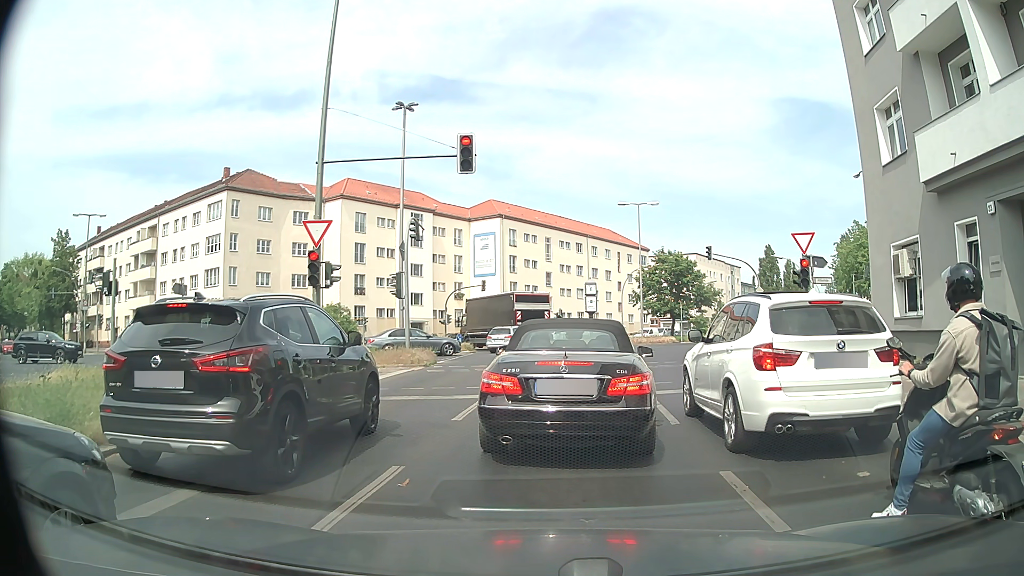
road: secondary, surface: asphalt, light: Day
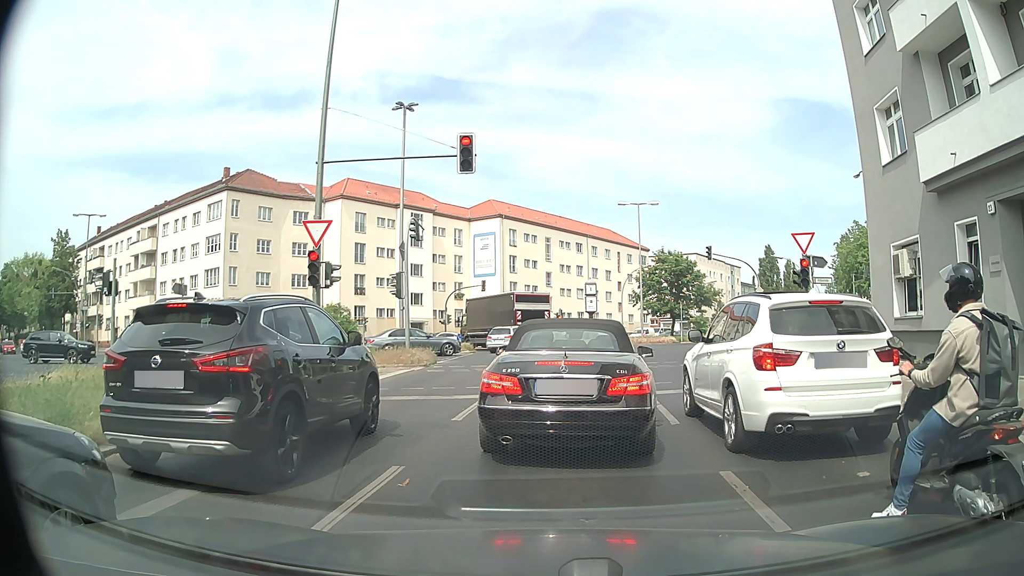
(0.0, 0.0) m; 0°
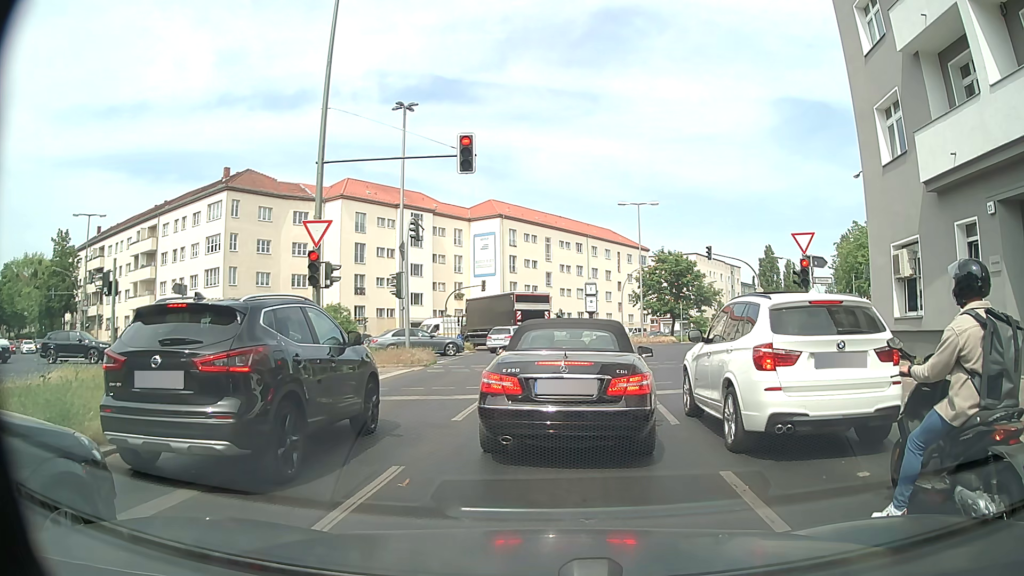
(0.0, 0.0) m; 0°
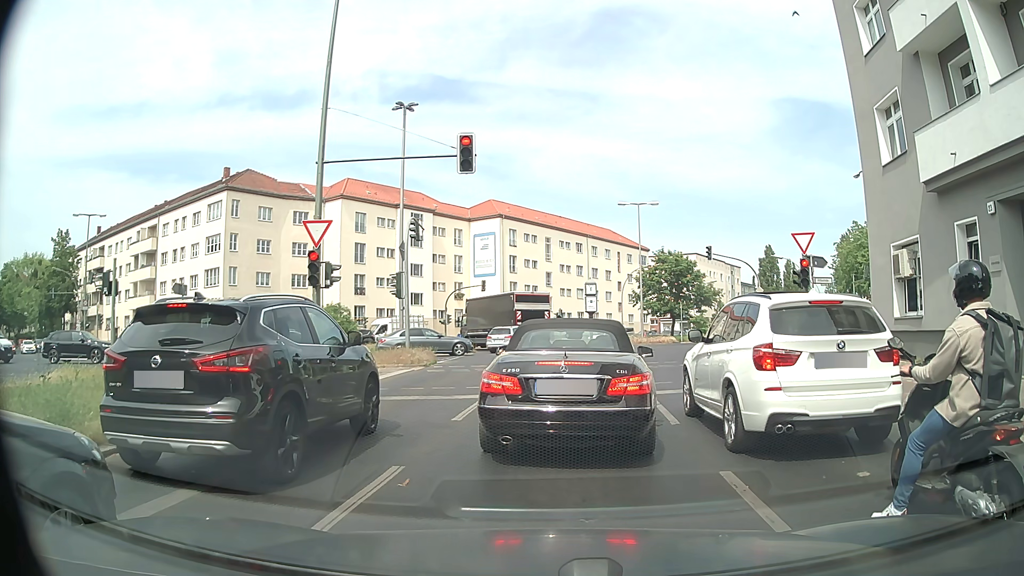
(0.0, 0.0) m; 0°
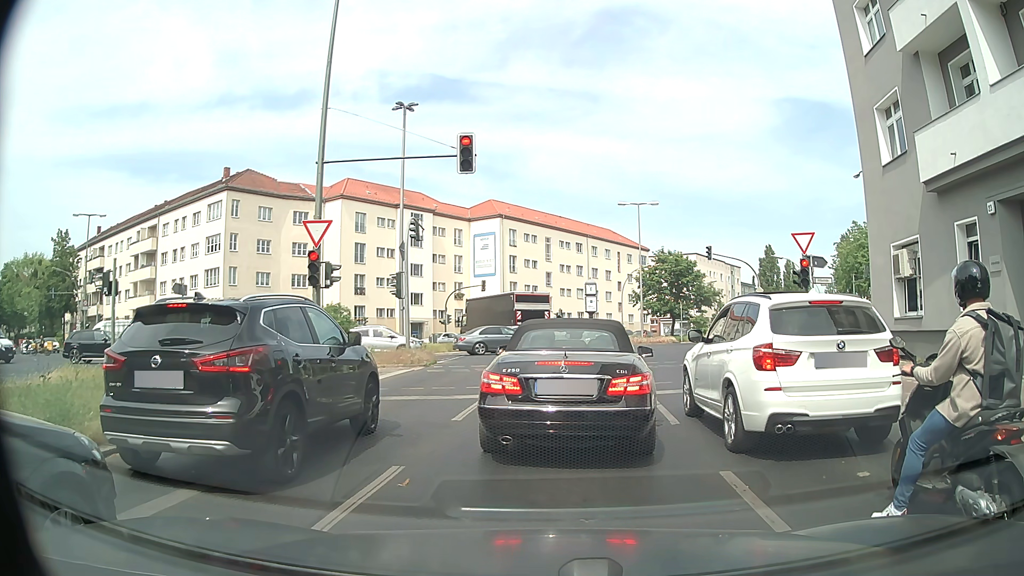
(0.0, 0.0) m; 0°
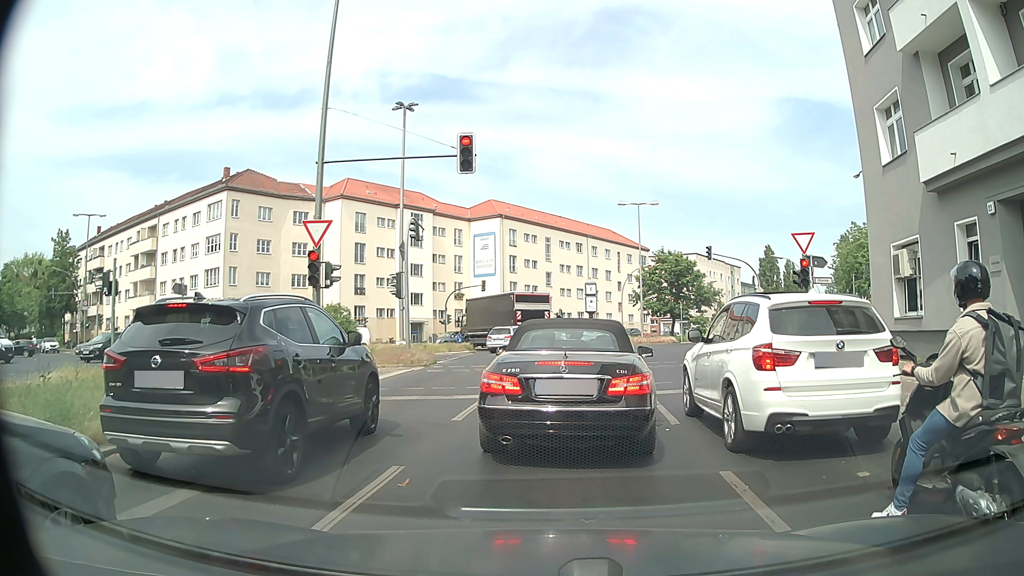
(0.0, 0.0) m; 0°
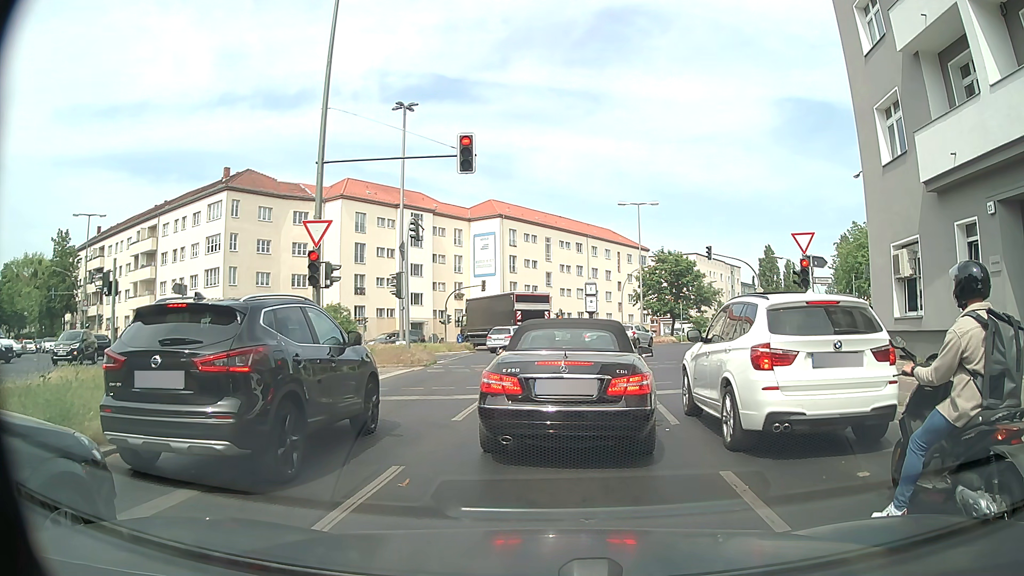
(0.0, 0.0) m; 0°
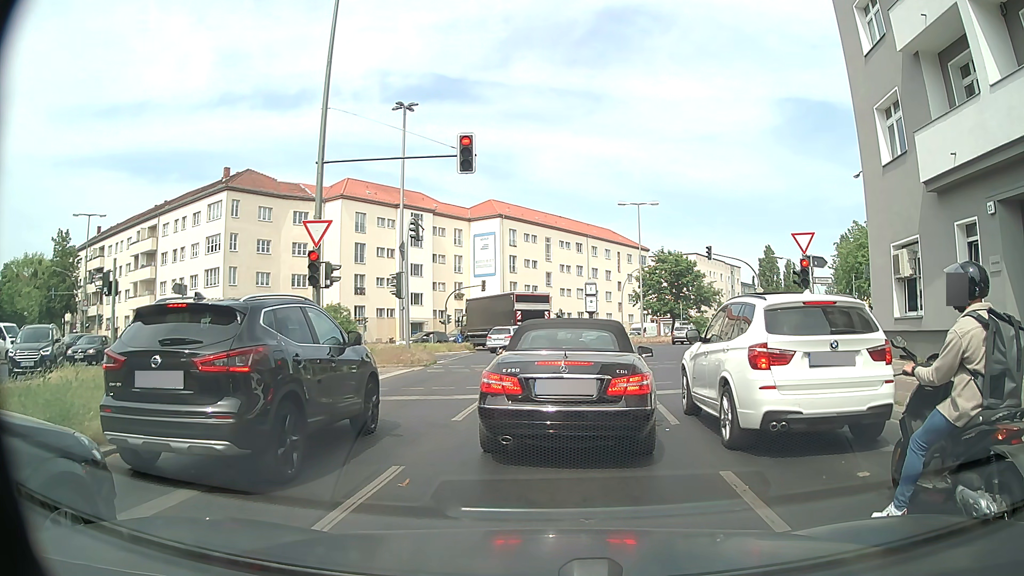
(0.0, 0.0) m; 0°
(0, +10) (0, +20) (+2, +30) (+4, +40) (+8, +49) (+12, +58) (+16, +67) (+21, +76) (+25, +85) (+30, +94) m
